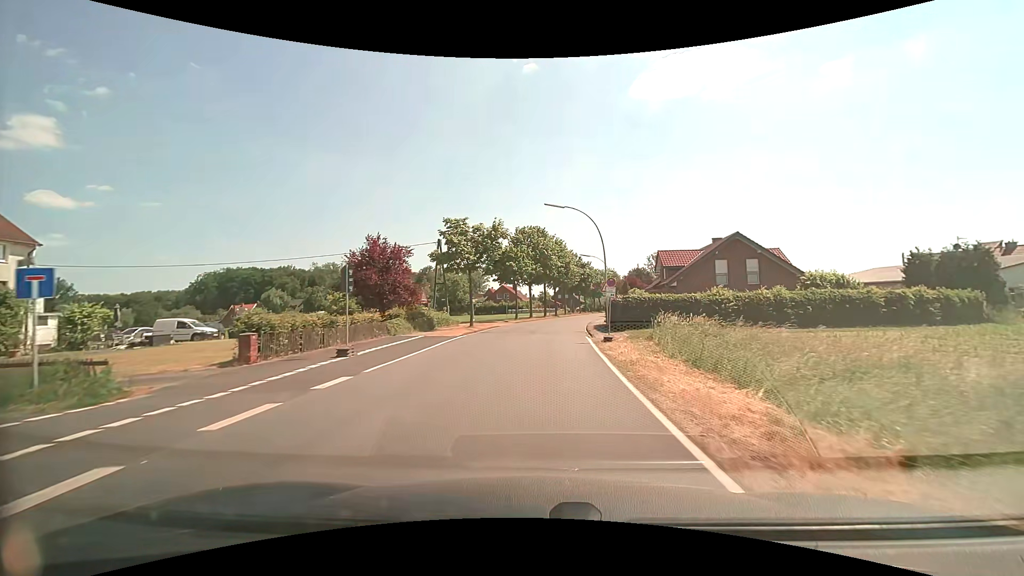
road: secondary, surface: asphalt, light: Day
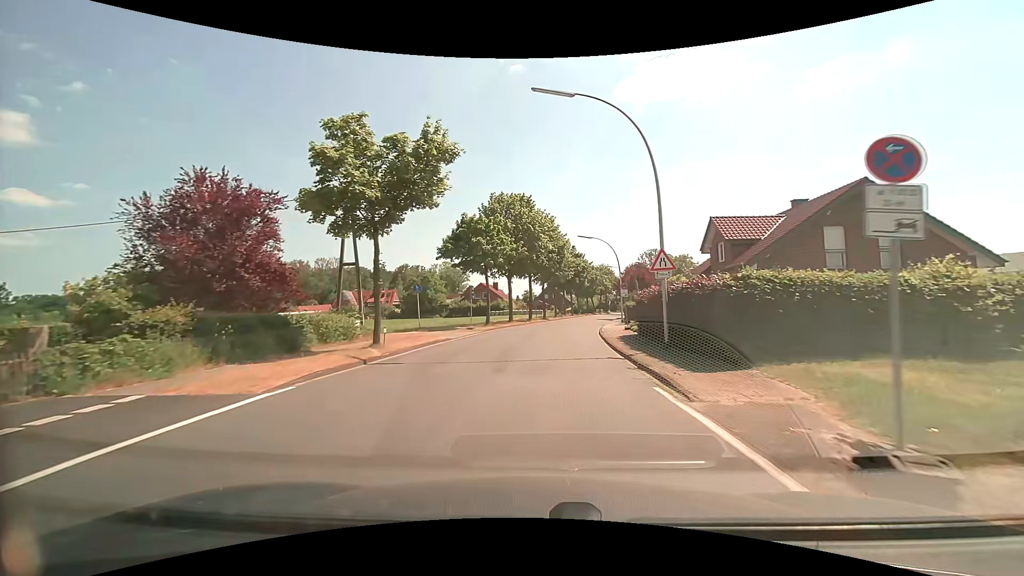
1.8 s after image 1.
(+0.2, +18.3) m; +1°
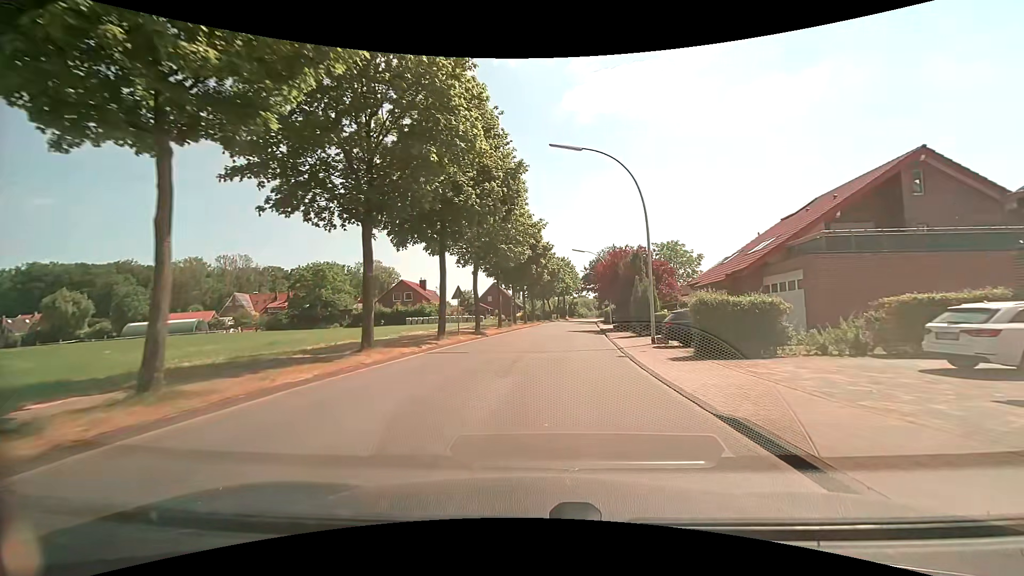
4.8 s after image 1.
(+1.2, +29.1) m; +6°
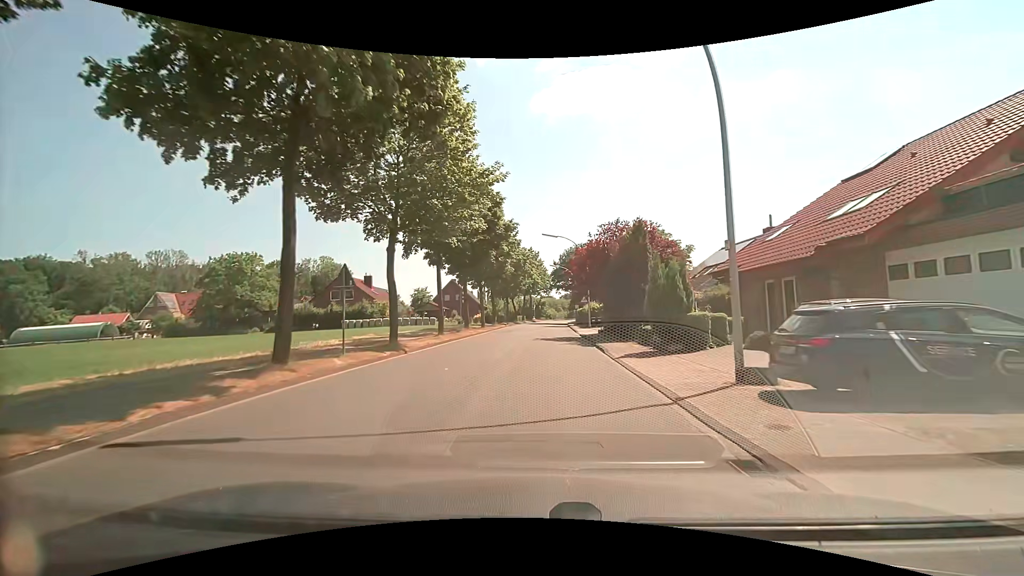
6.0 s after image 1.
(+0.4, +12.1) m; +4°
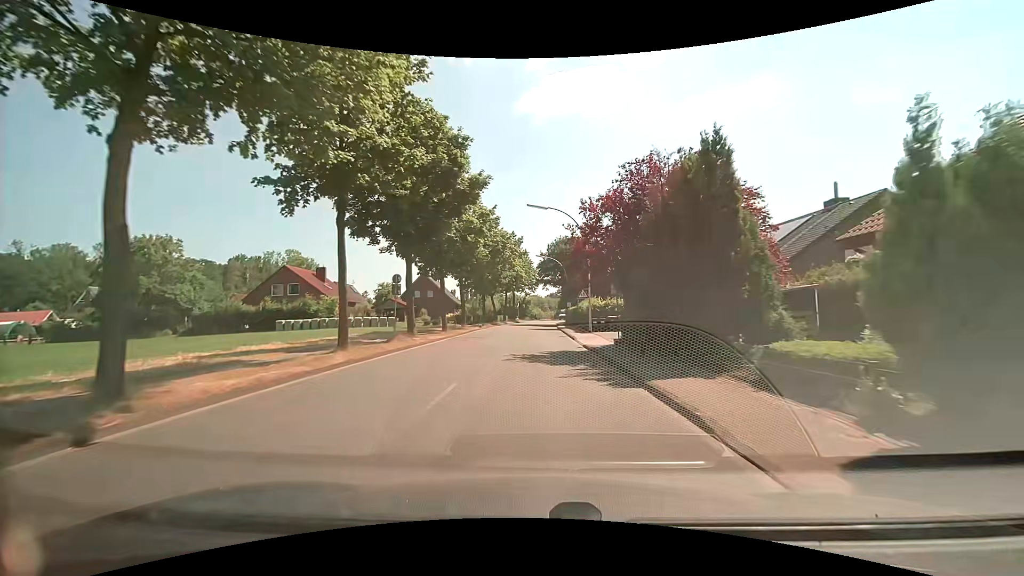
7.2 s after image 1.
(+0.2, +12.3) m; +2°
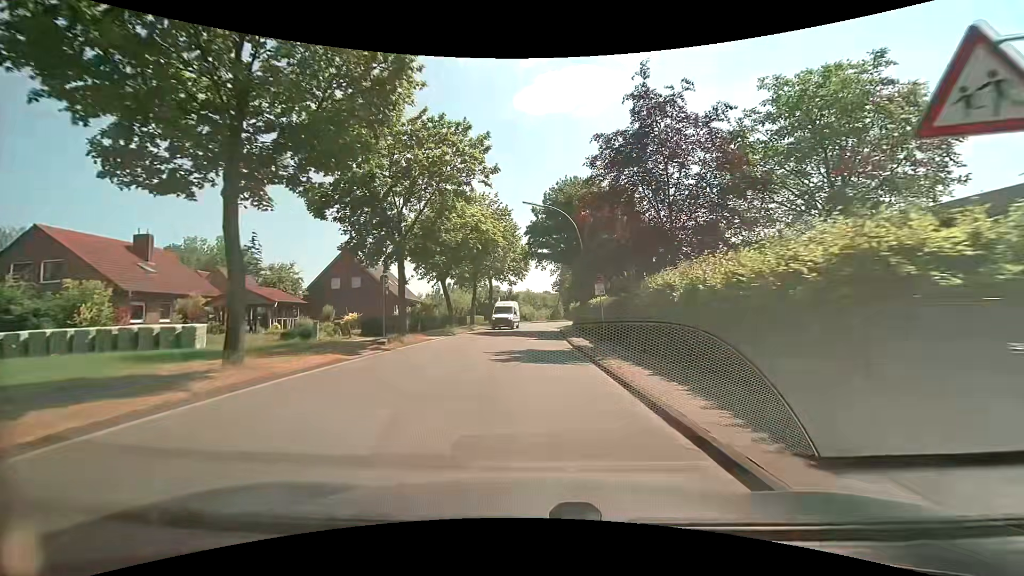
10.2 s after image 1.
(+0.2, +30.3) m; +1°
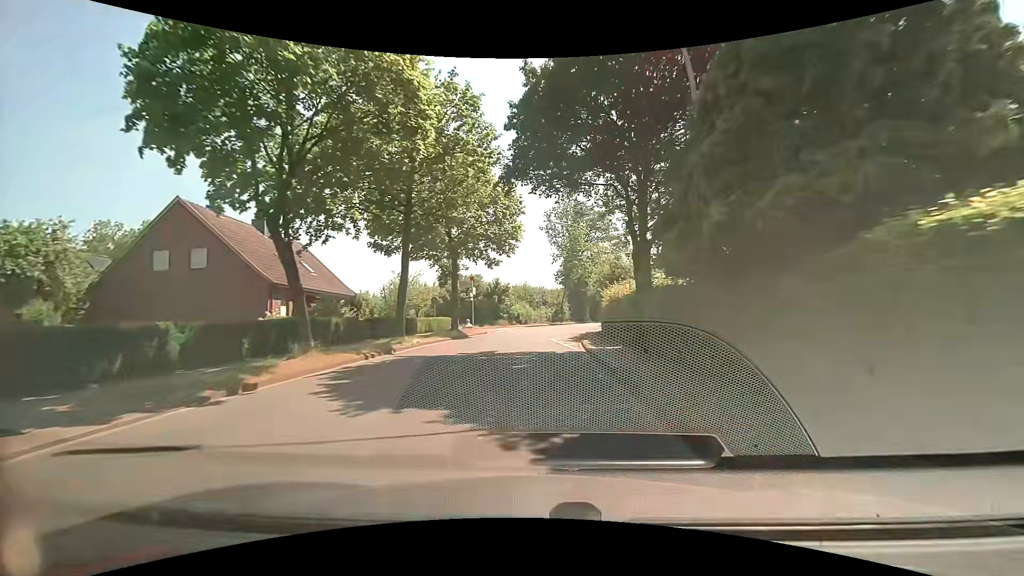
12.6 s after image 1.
(-0.2, +23.9) m; 0°
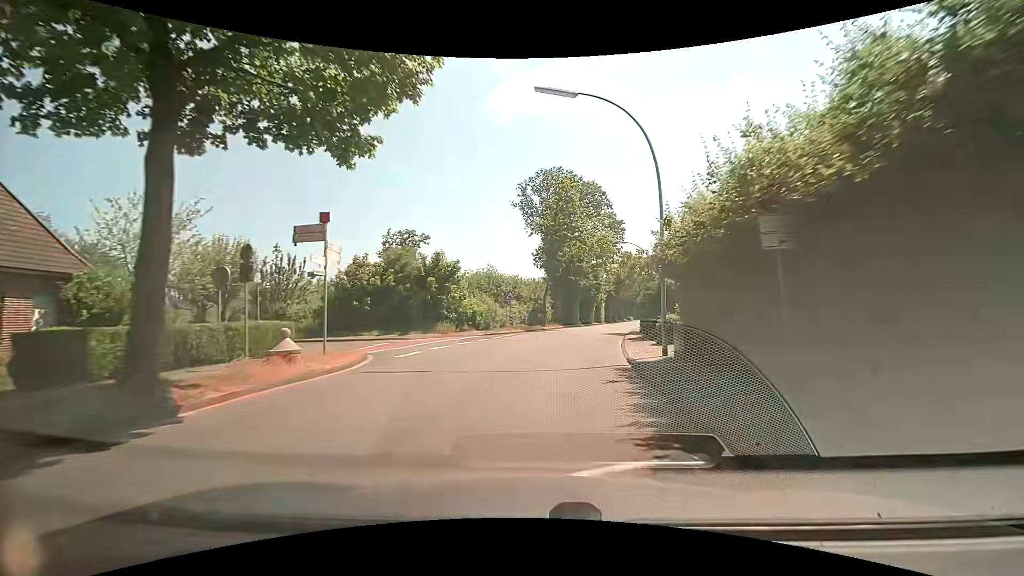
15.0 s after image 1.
(+0.2, +24.0) m; +2°
(0, +10) (+1, +20) (+3, +30) (+5, +40) (+8, +49) (+10, +59) (+12, +69) (+14, +79) (+17, +88) (+20, +98) m
